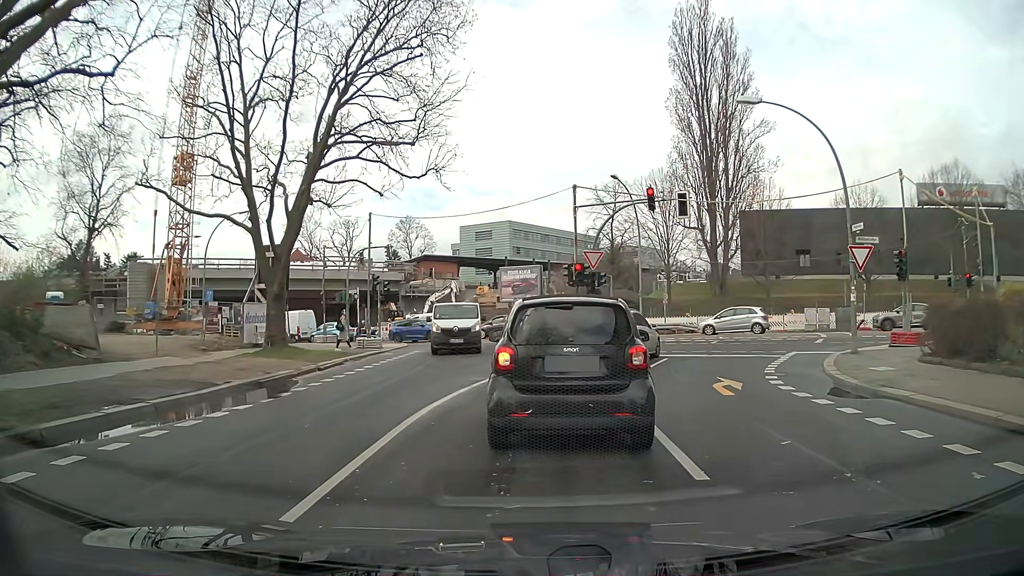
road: secondary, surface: asphalt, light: Day
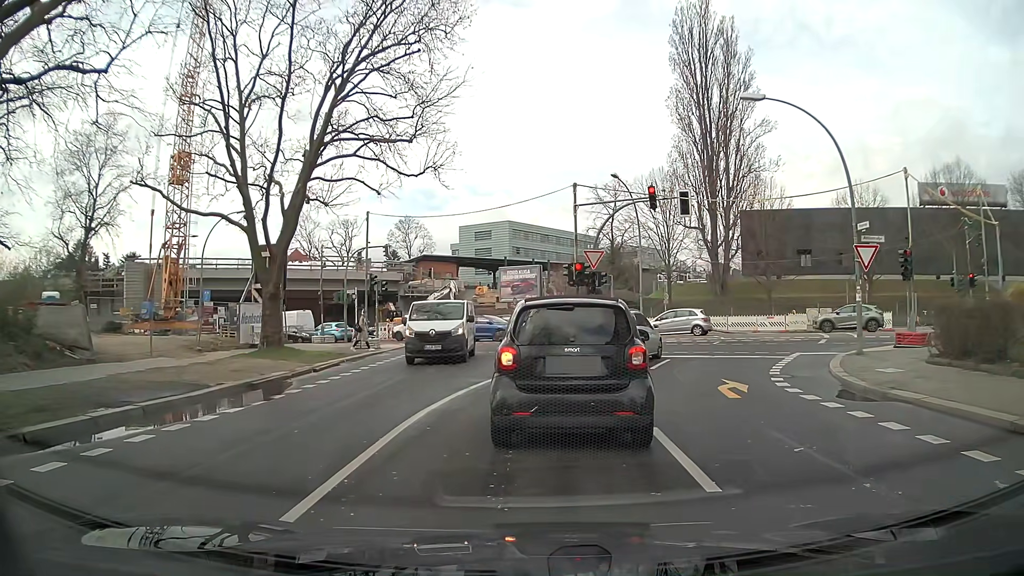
(0.0, +0.4) m; 0°
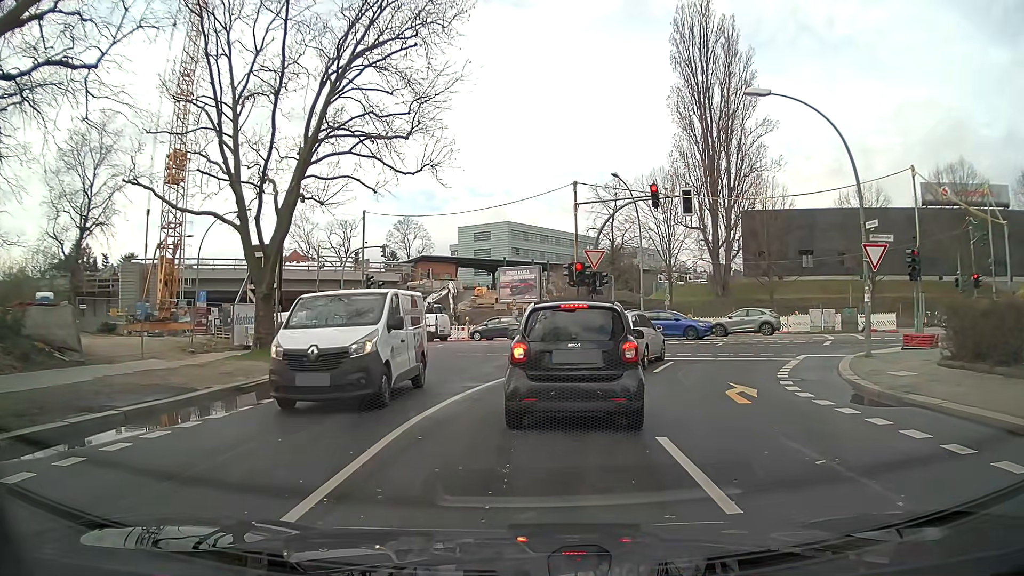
(0.0, +0.6) m; 0°
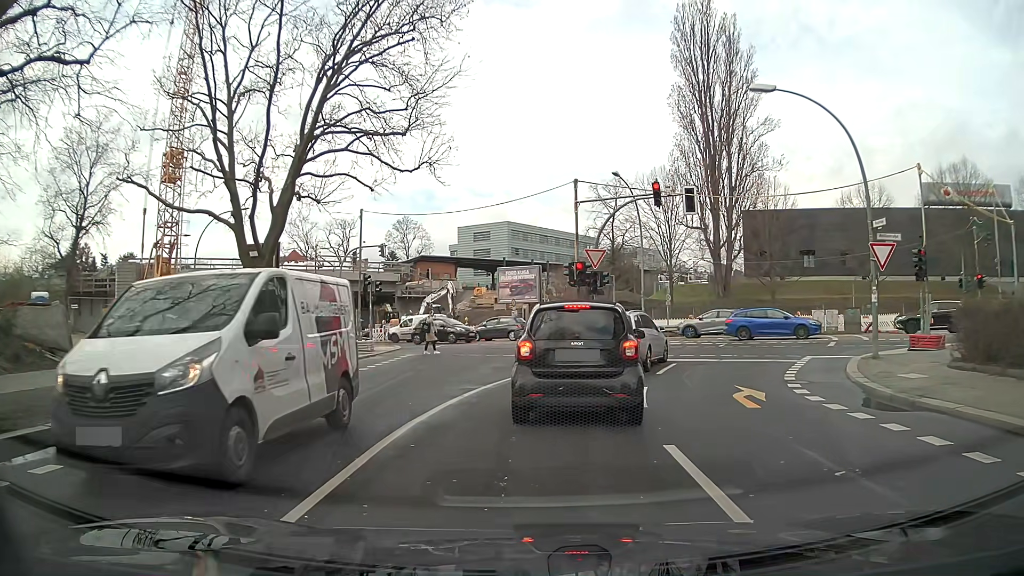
(0.0, +0.5) m; 0°
